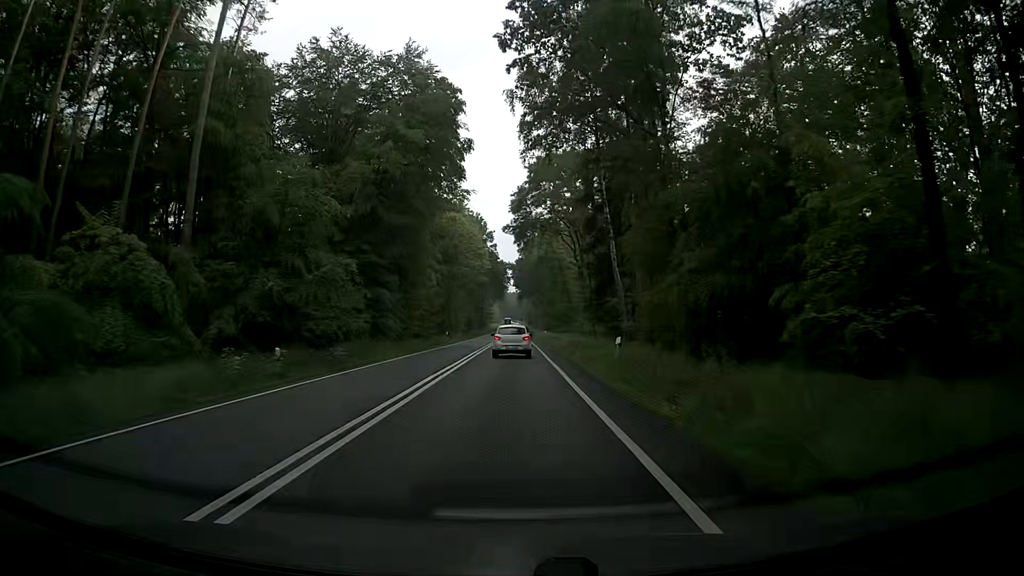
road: primary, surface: asphalt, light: Day
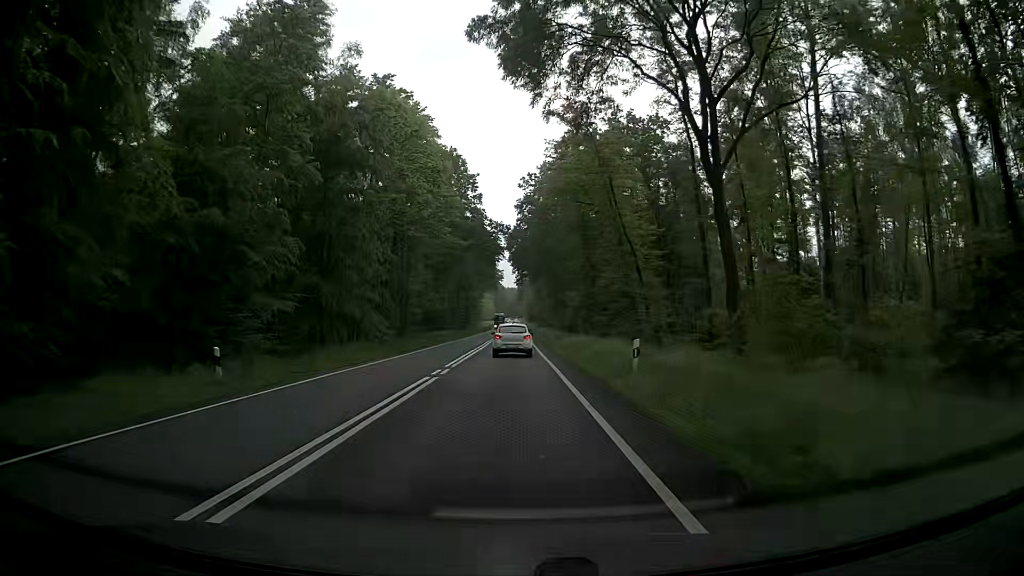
(-0.2, +53.4) m; 0°
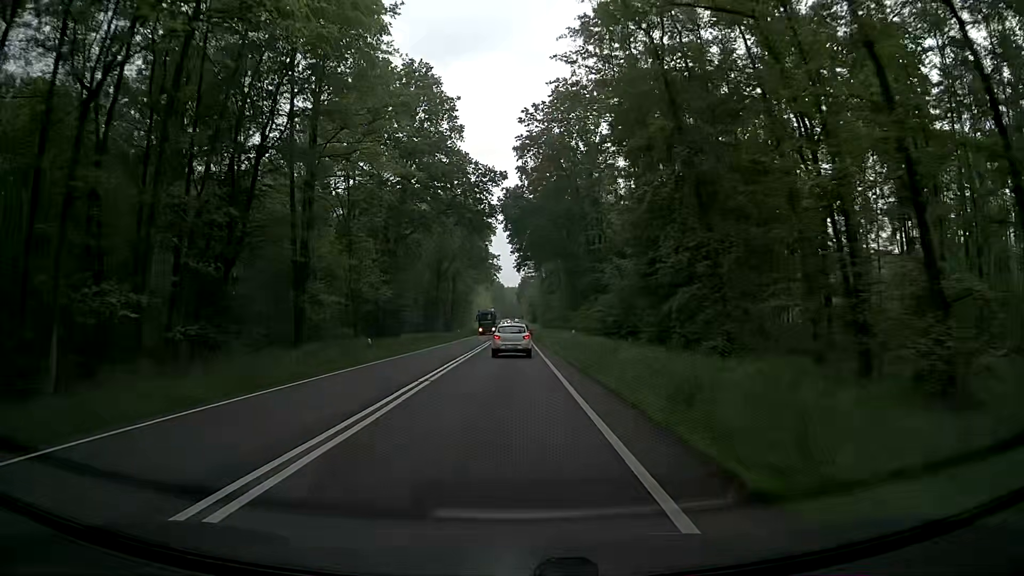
(-0.1, +32.5) m; 0°
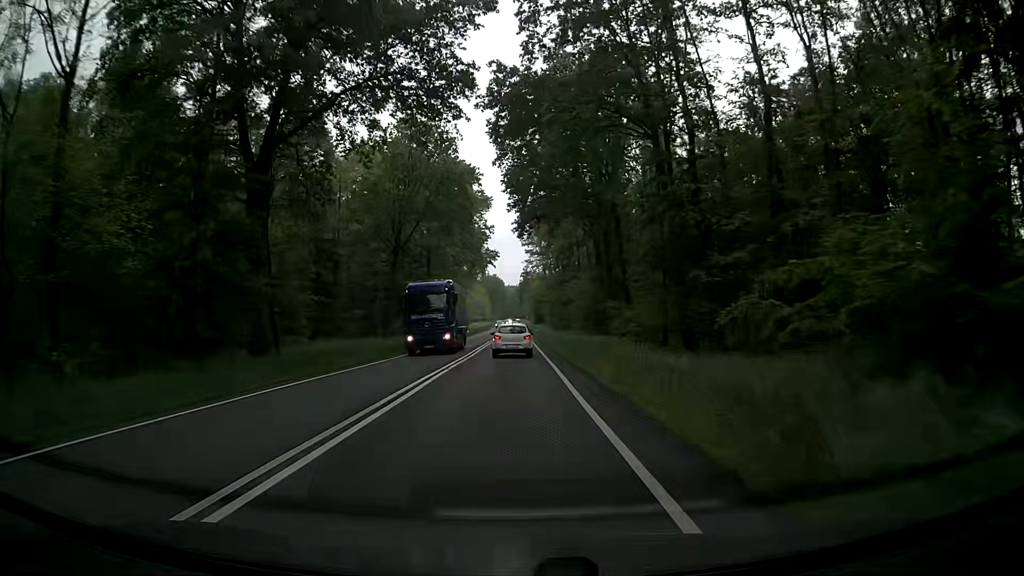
(-0.3, +32.7) m; 0°
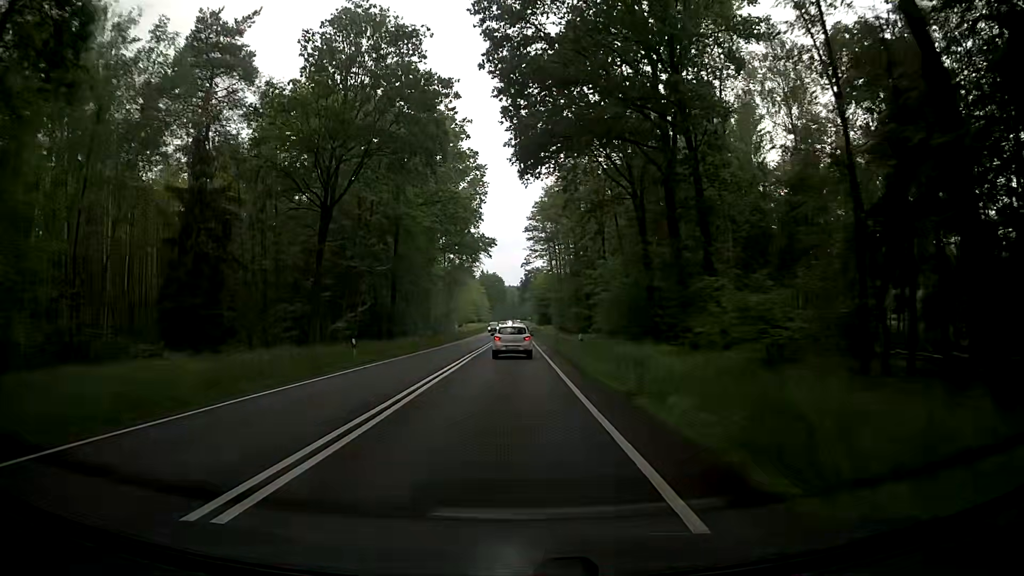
(-0.2, +22.0) m; -1°
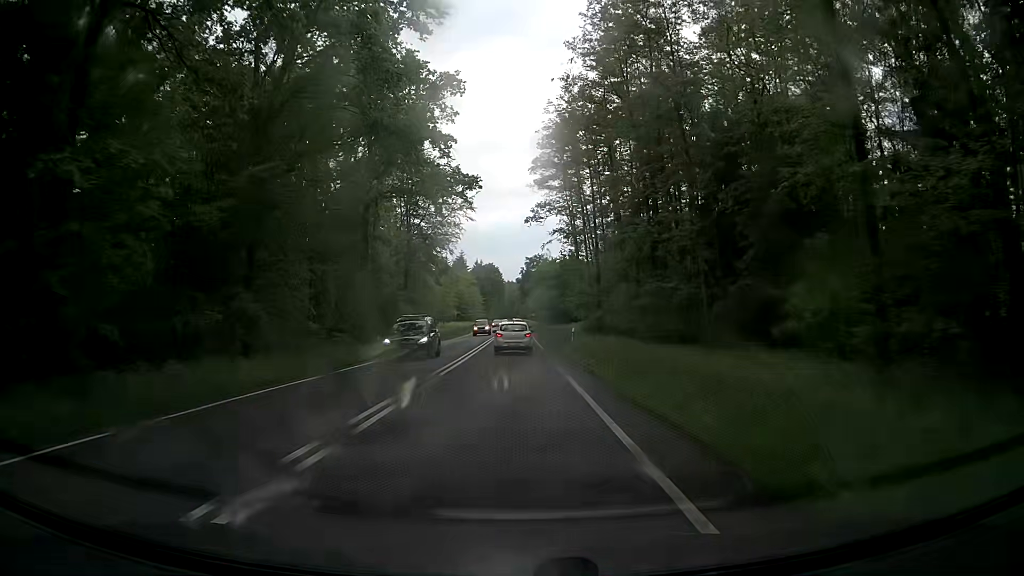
(0.0, +44.1) m; 0°
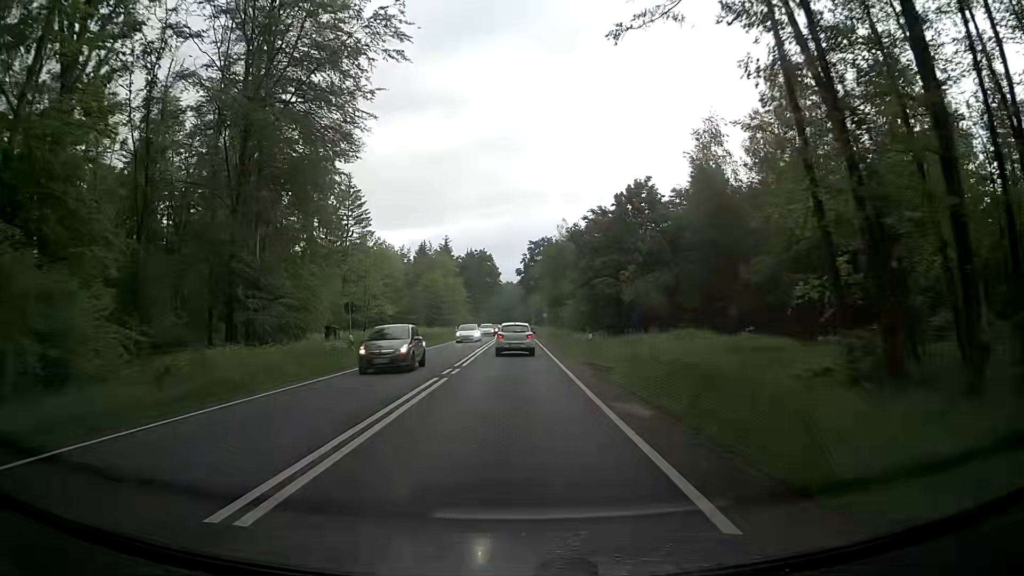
(+0.1, +55.3) m; +1°
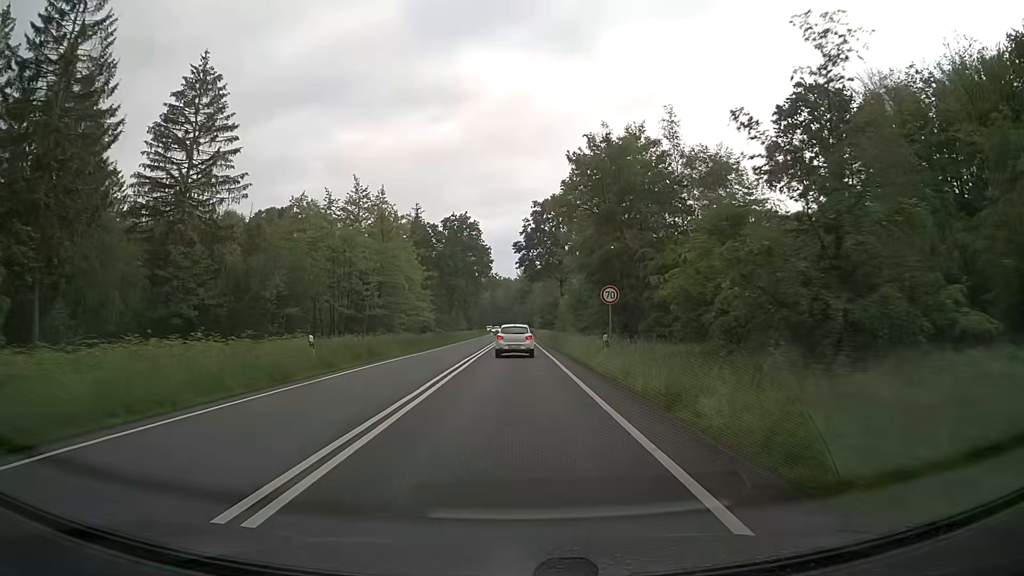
(-1.0, +55.0) m; -1°
(0, +10) (0, +20) (0, +30) (0, +40) (0, +50) (0, +60) (0, +70) (0, +80) (0, +90) (0, +100) m
